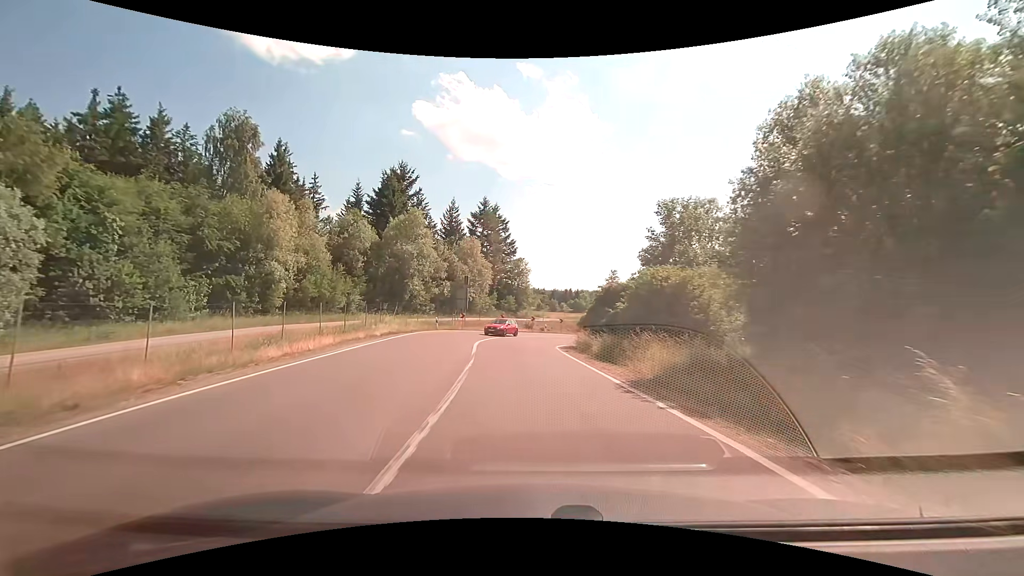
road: secondary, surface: asphalt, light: Day
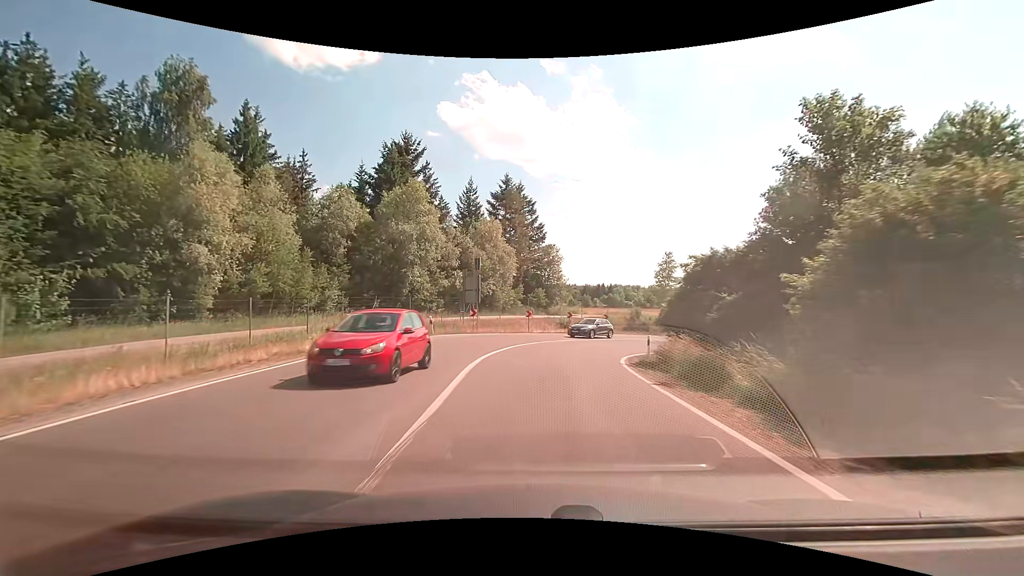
(-0.5, +13.7) m; -4°
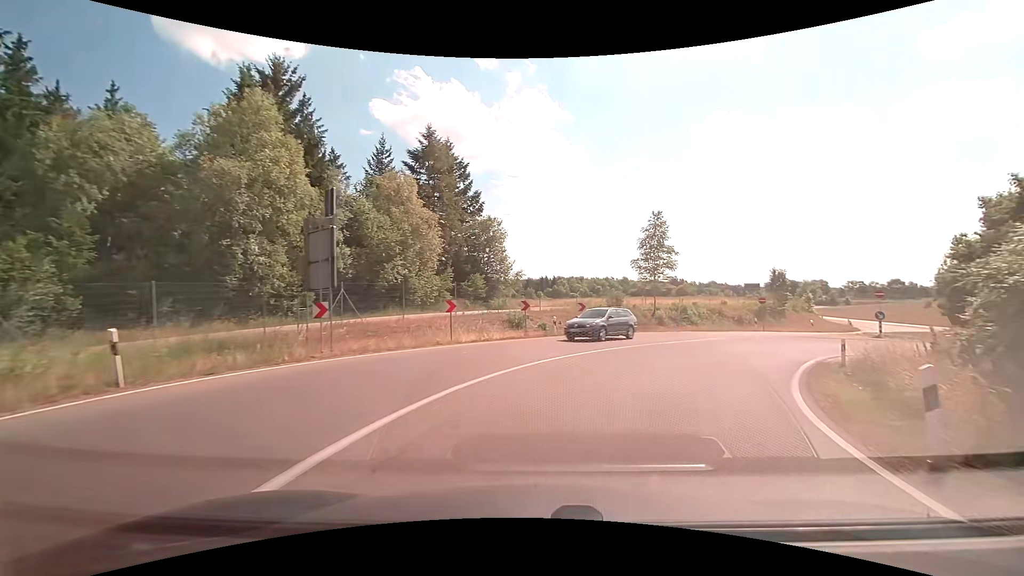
(+0.2, +18.7) m; +5°
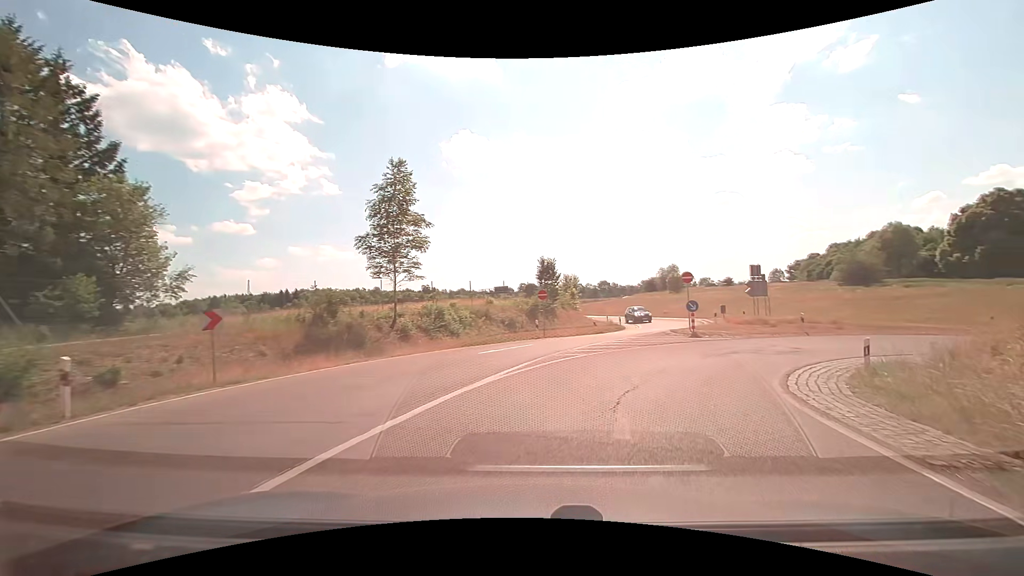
(+3.5, +15.6) m; +28°
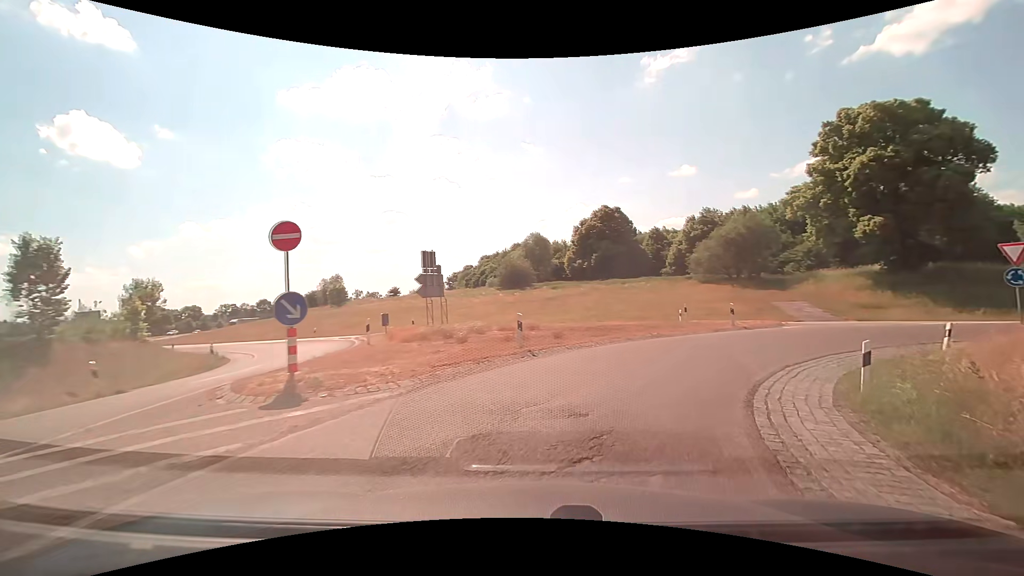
(+4.8, +15.3) m; +35°
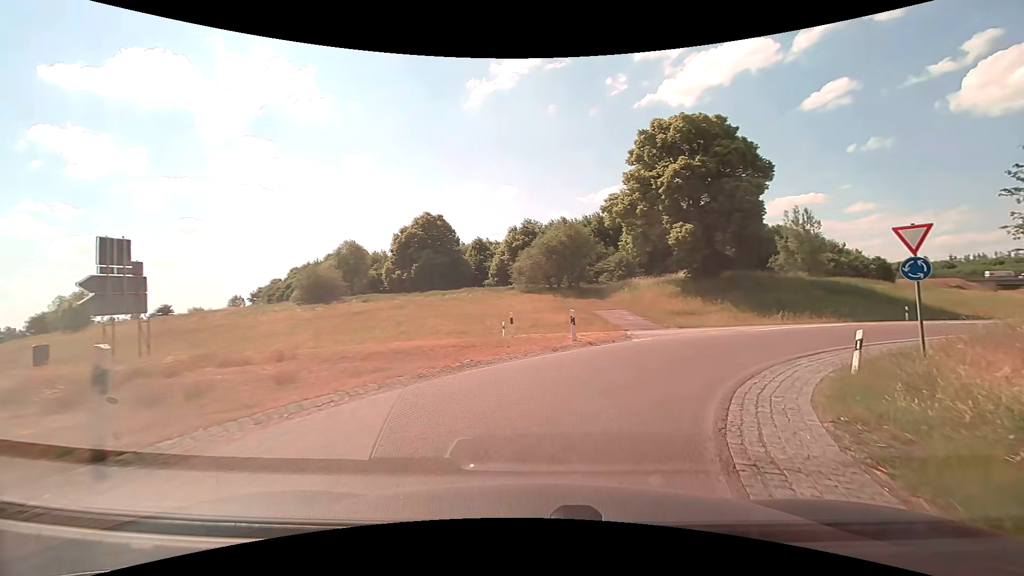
(+1.5, +7.8) m; +20°
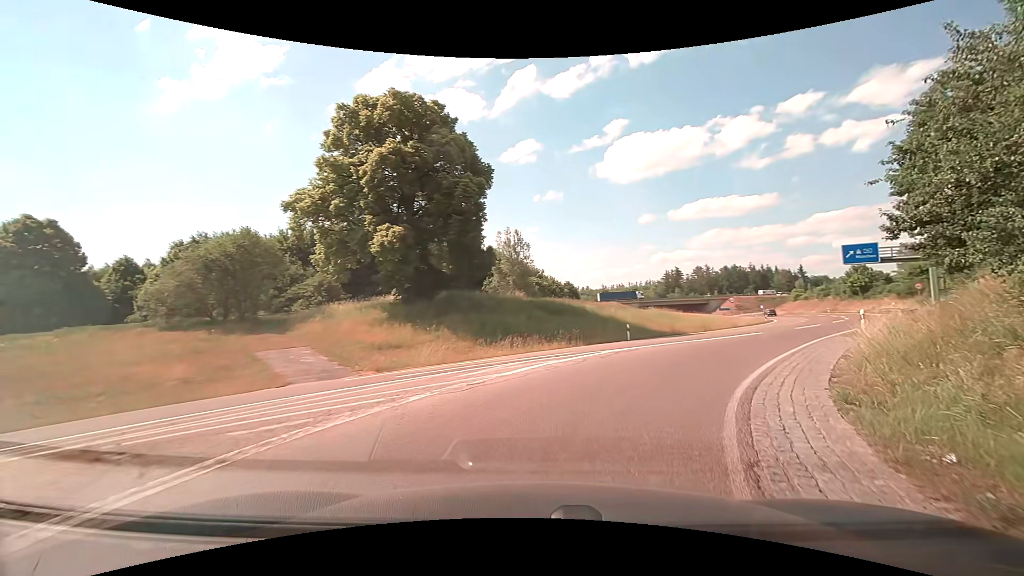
(+3.6, +12.6) m; +31°
